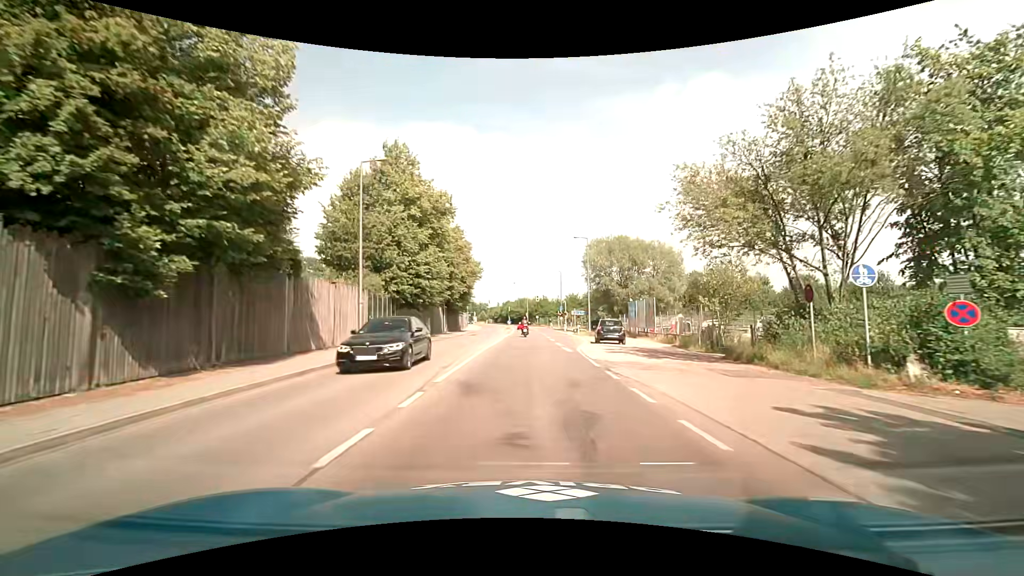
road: secondary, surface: asphalt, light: Day
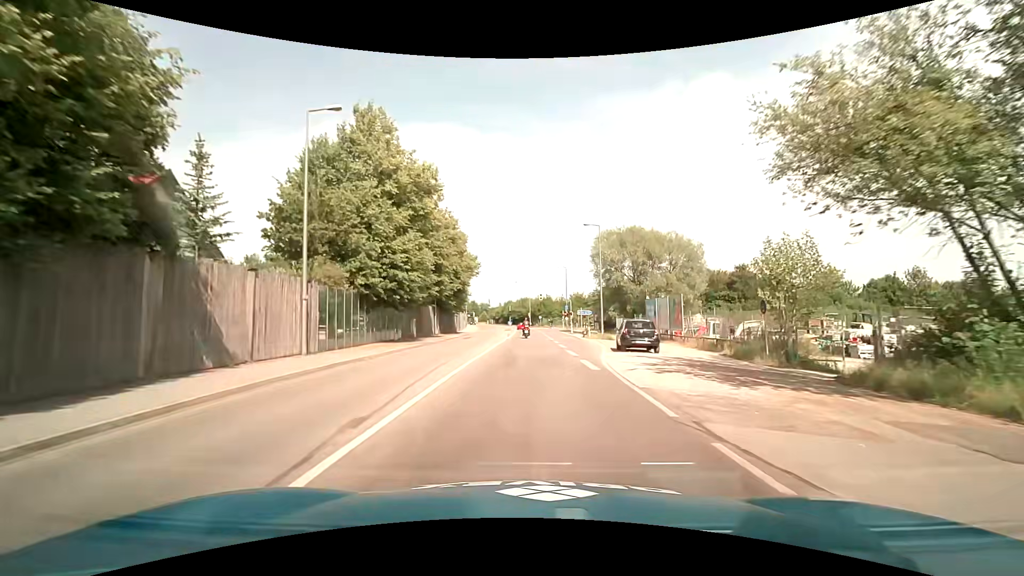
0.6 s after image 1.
(0.0, +7.2) m; -1°
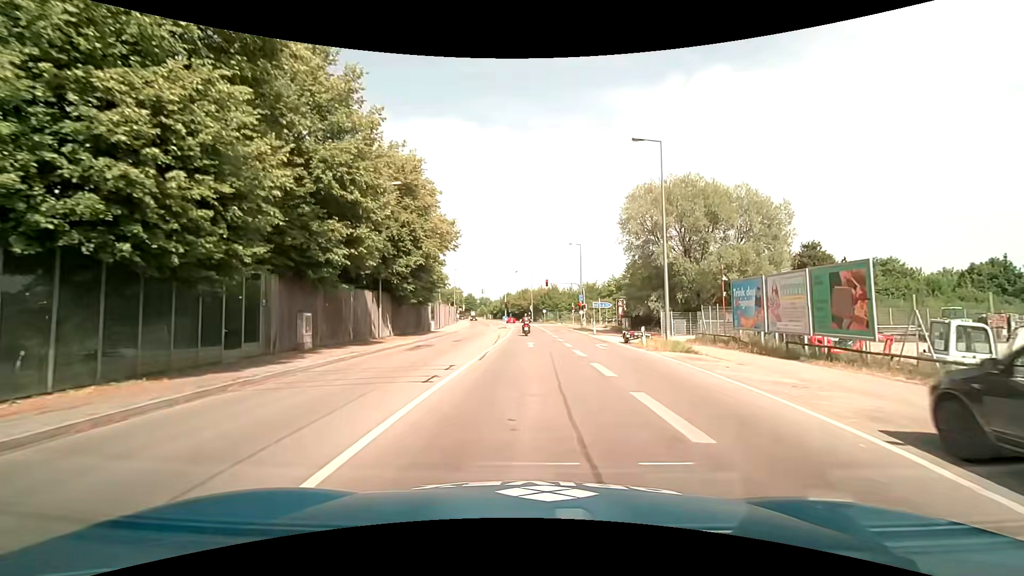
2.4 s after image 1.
(0.0, +20.1) m; -1°
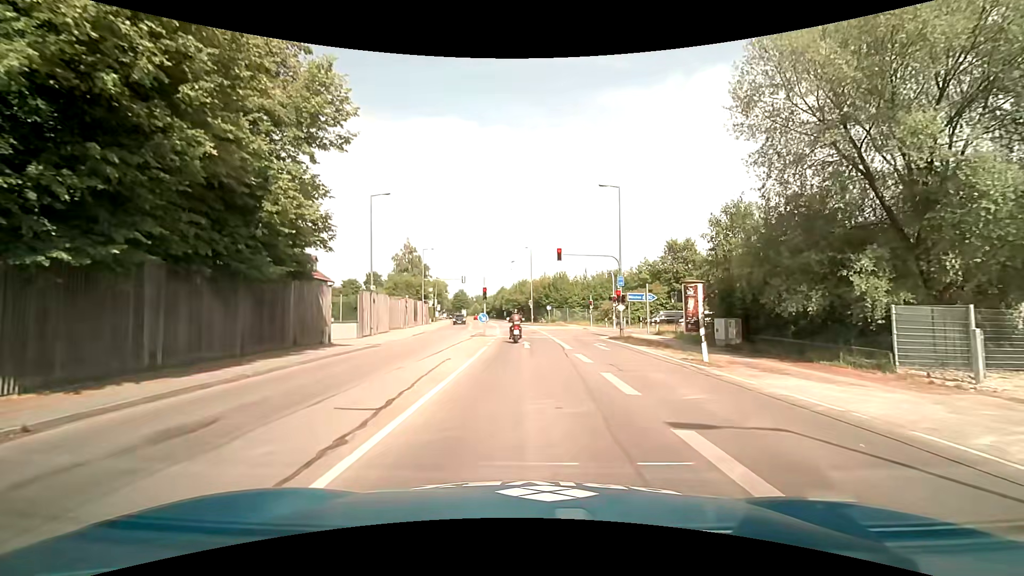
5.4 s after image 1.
(+0.3, +26.5) m; 0°
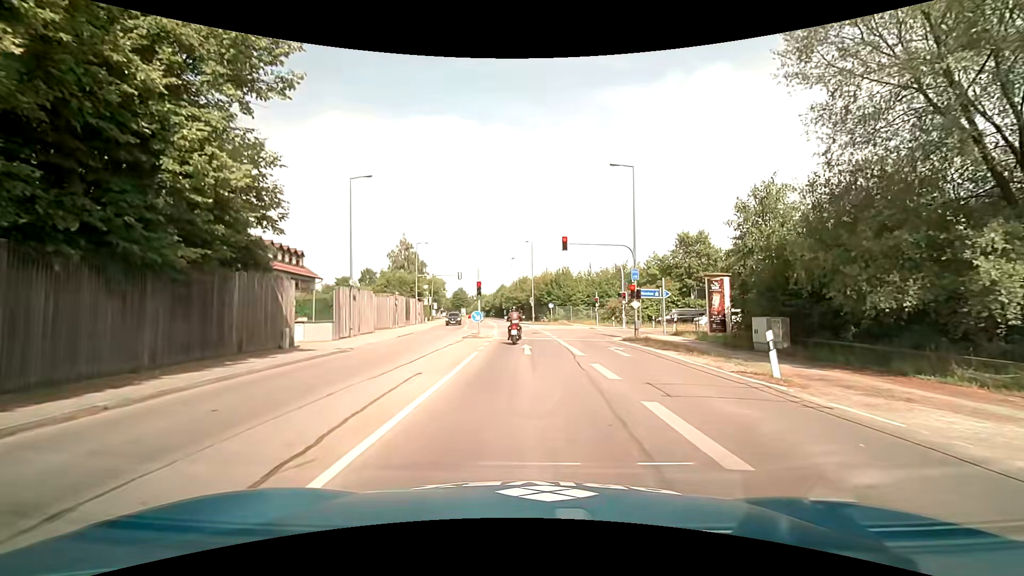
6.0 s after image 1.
(0.0, +4.3) m; 0°
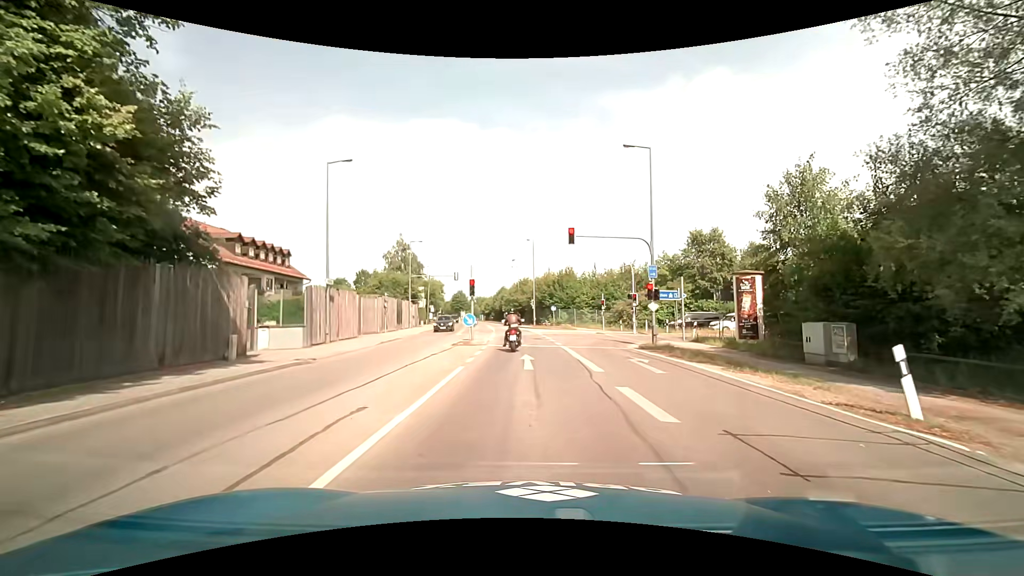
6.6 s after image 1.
(0.0, +3.9) m; +1°
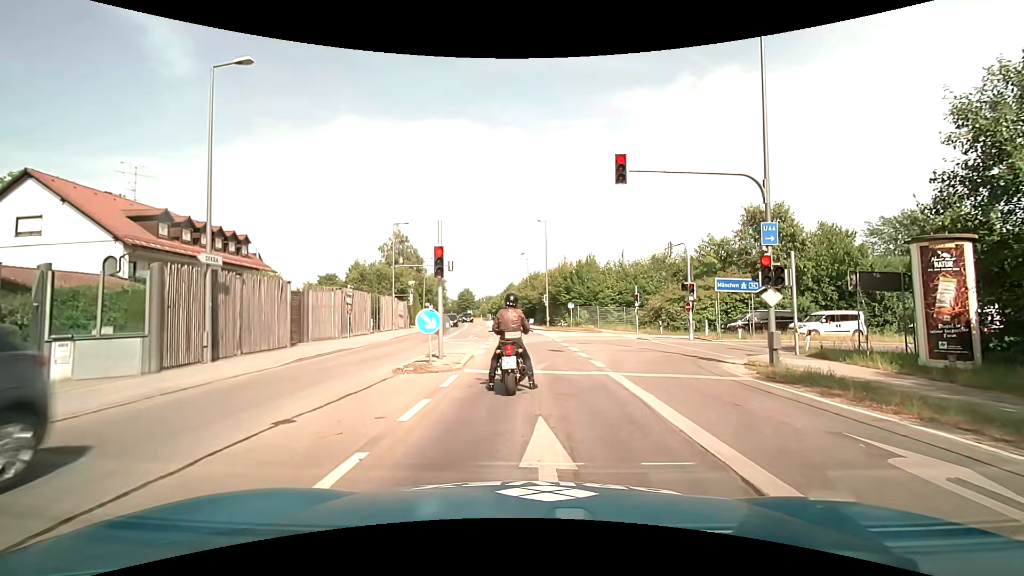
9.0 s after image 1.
(-0.1, +11.0) m; -2°
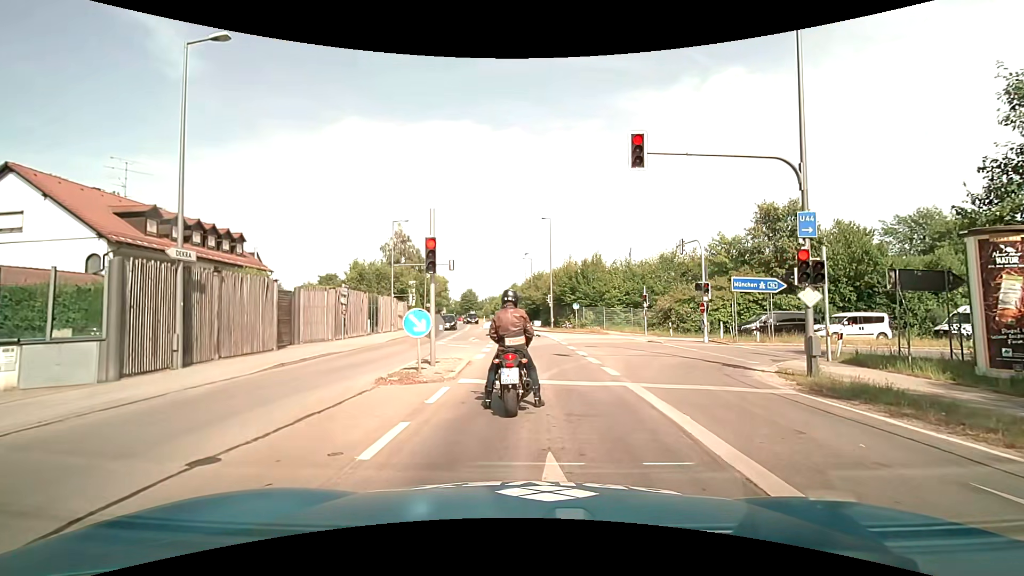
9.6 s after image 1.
(0.0, +1.6) m; +1°
(0, +10) (0, +20) (-1, +30) (-1, +40) (-2, +50) (-3, +60) (-5, +70) (-6, +80) (-8, +89) (-10, +99) m
